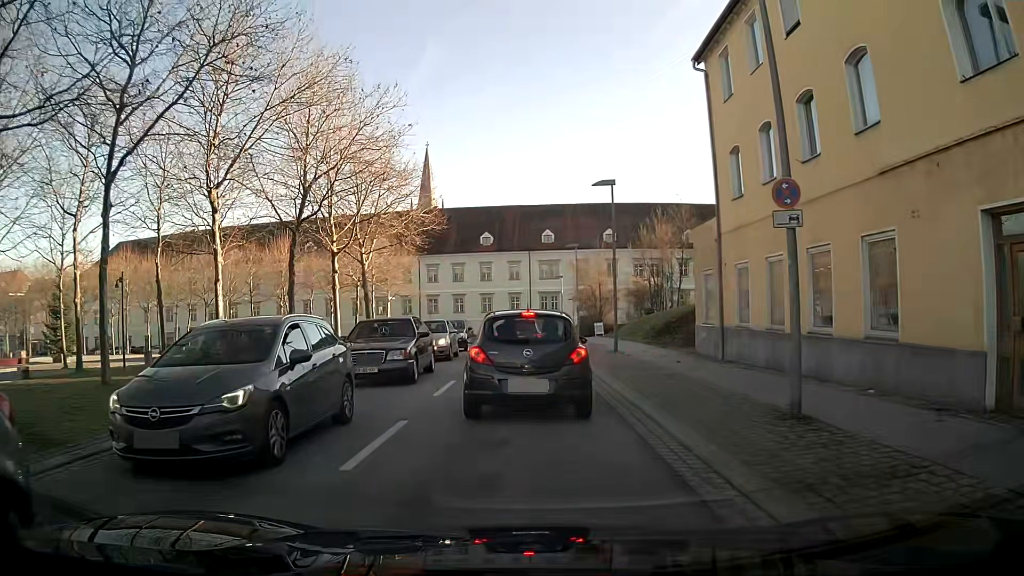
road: tertiary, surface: asphalt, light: Day
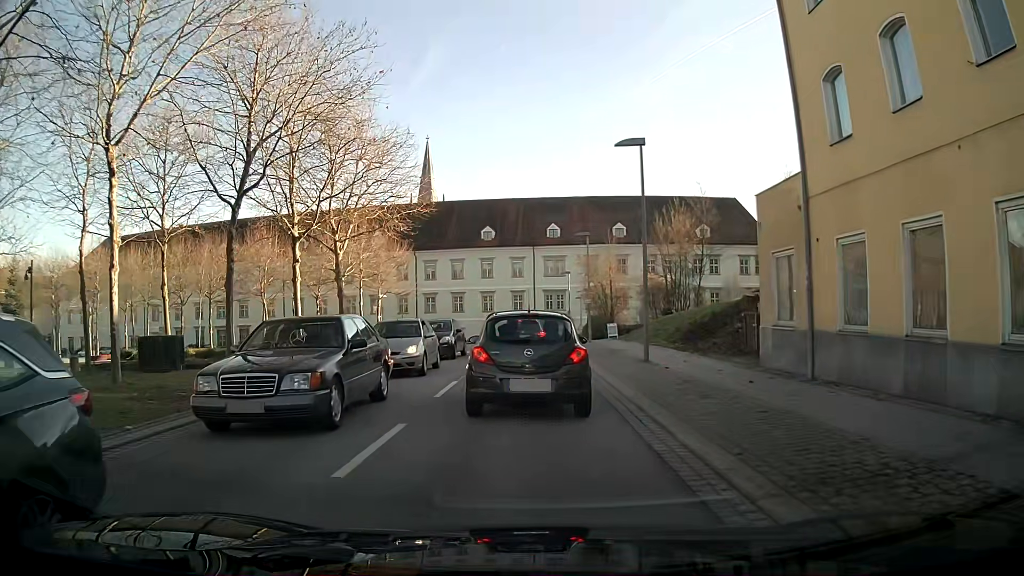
(0.0, +6.2) m; 0°
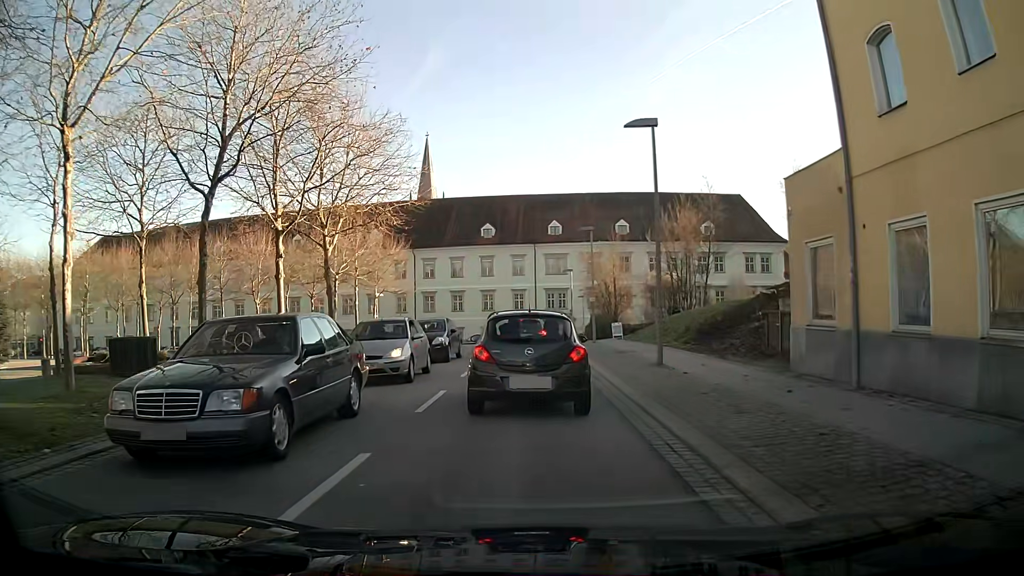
(0.0, +2.0) m; 0°
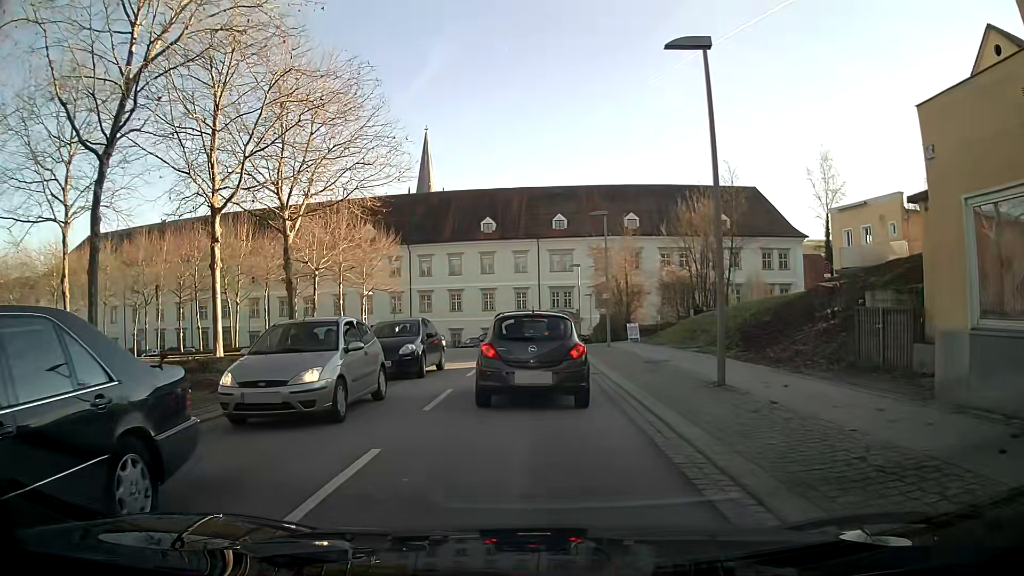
(0.0, +5.7) m; 0°
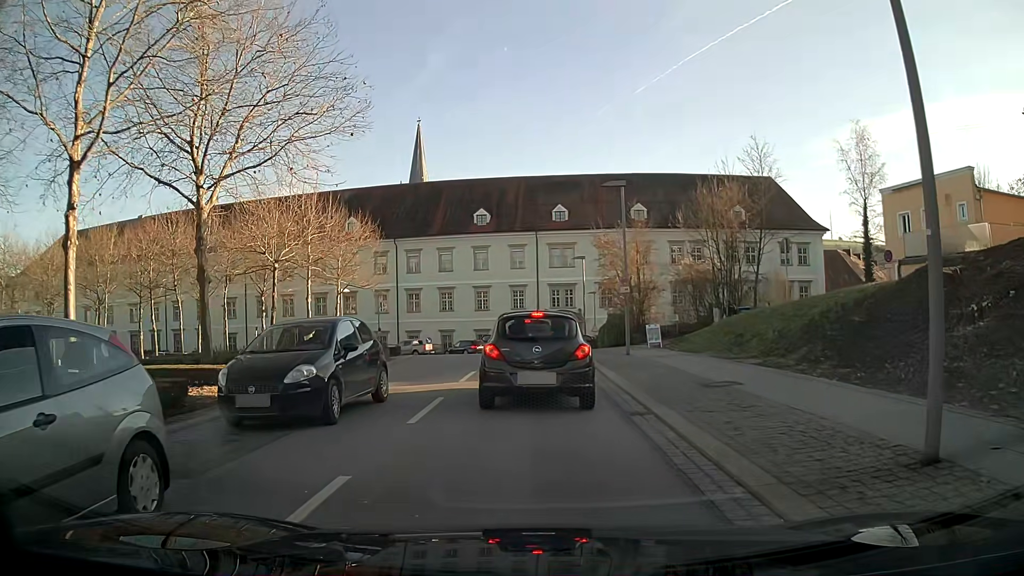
(0.0, +7.2) m; +1°
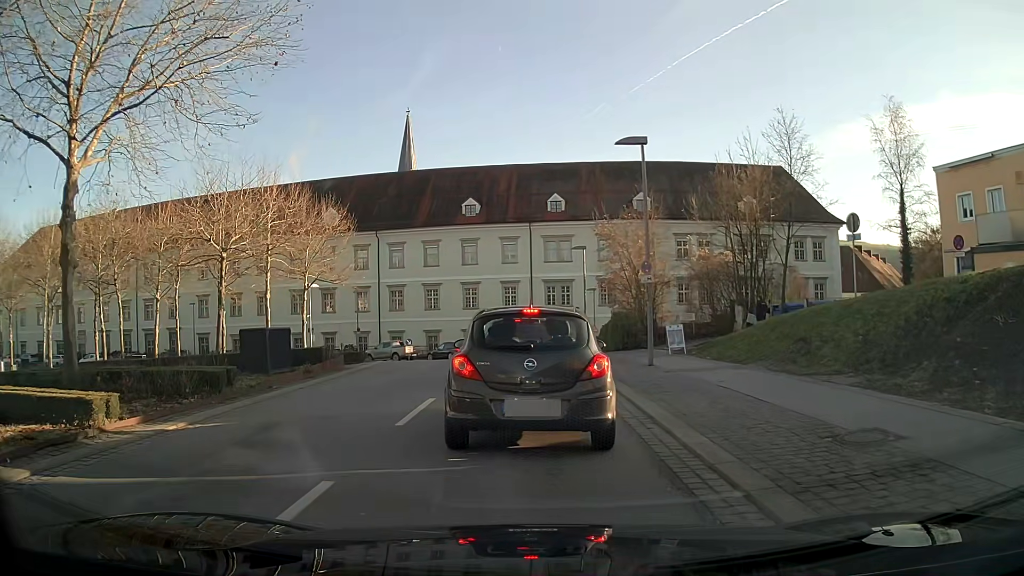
(0.0, +6.2) m; +1°
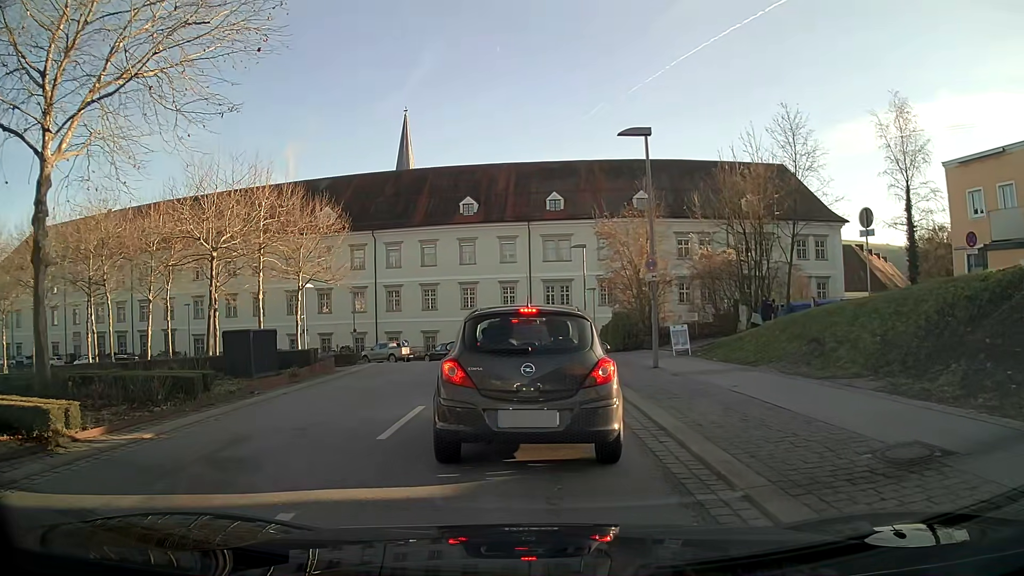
(0.0, +0.9) m; 0°
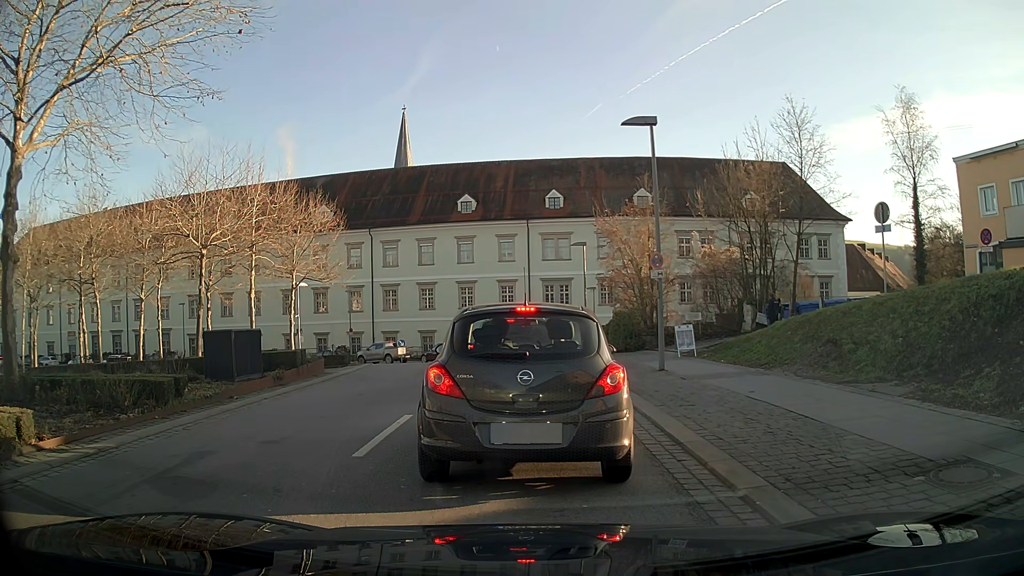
(0.0, +1.0) m; 0°
